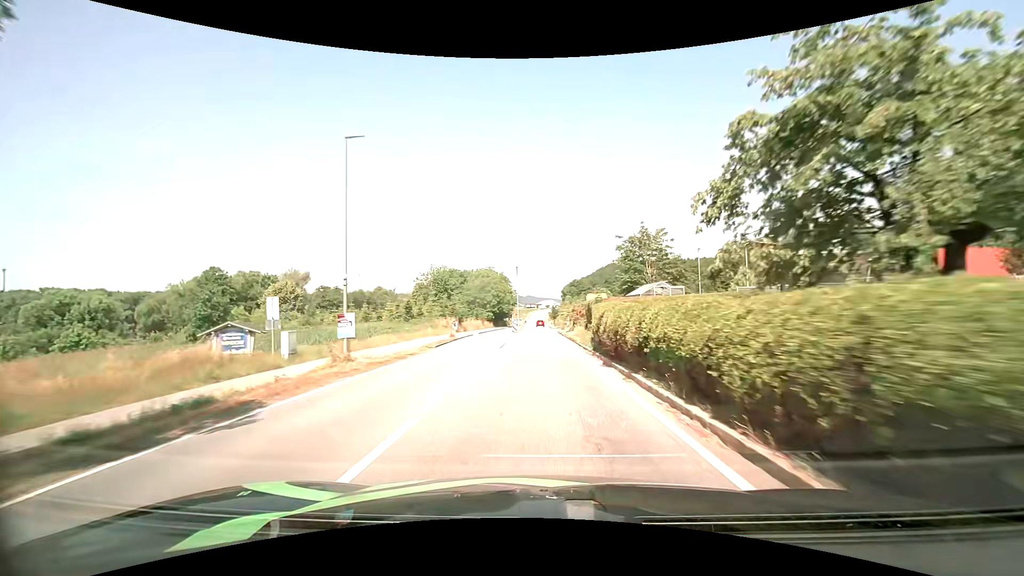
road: secondary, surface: asphalt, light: Day
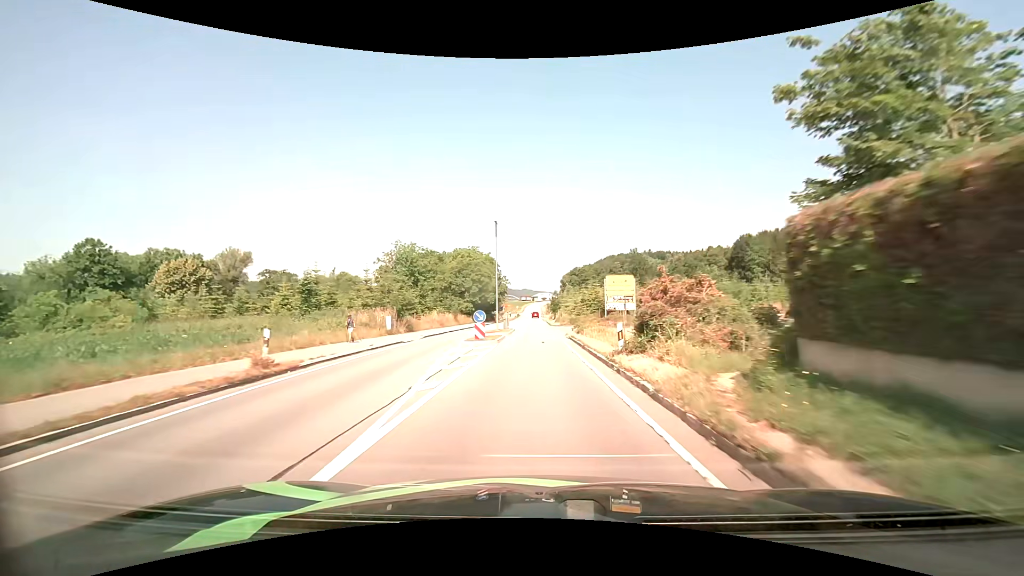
(-0.1, +27.6) m; 0°
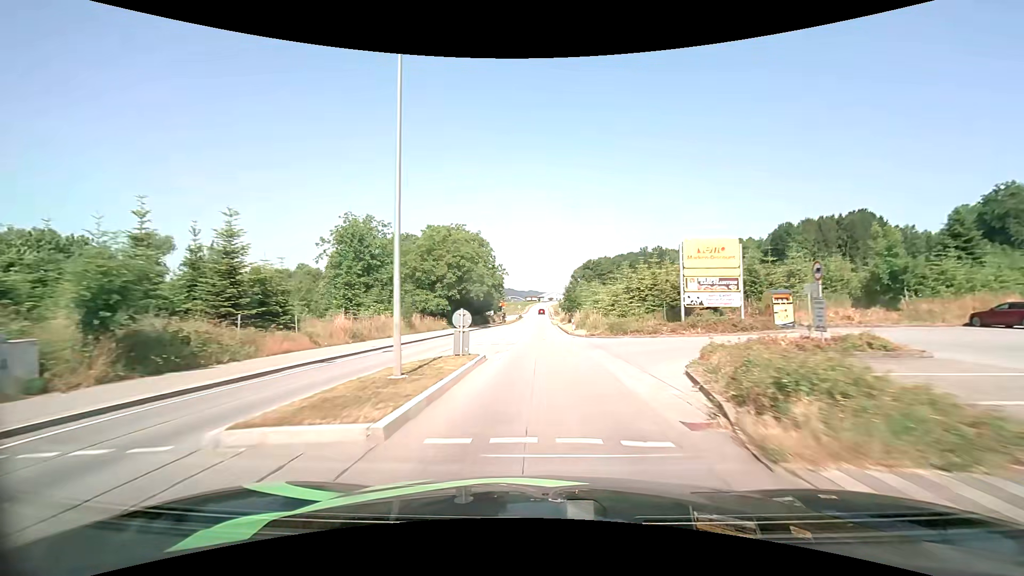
(-0.2, +28.2) m; 0°
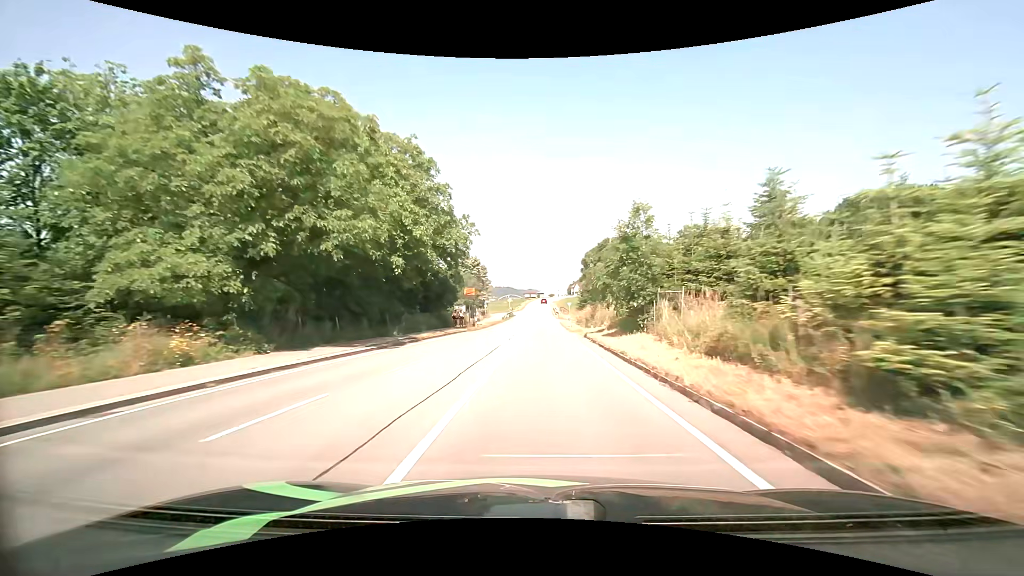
(-0.3, +39.9) m; 0°
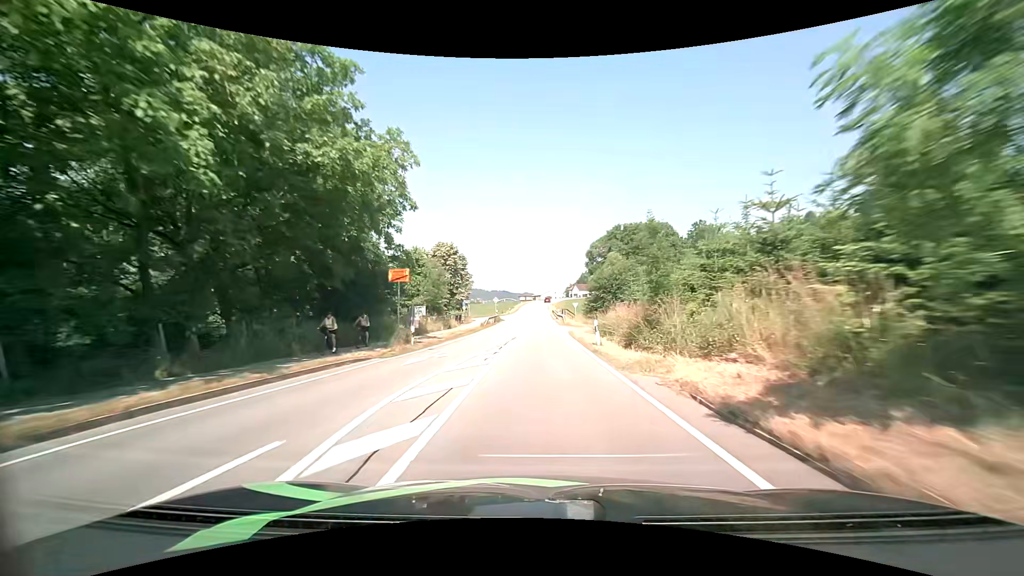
(+0.1, +21.2) m; 0°
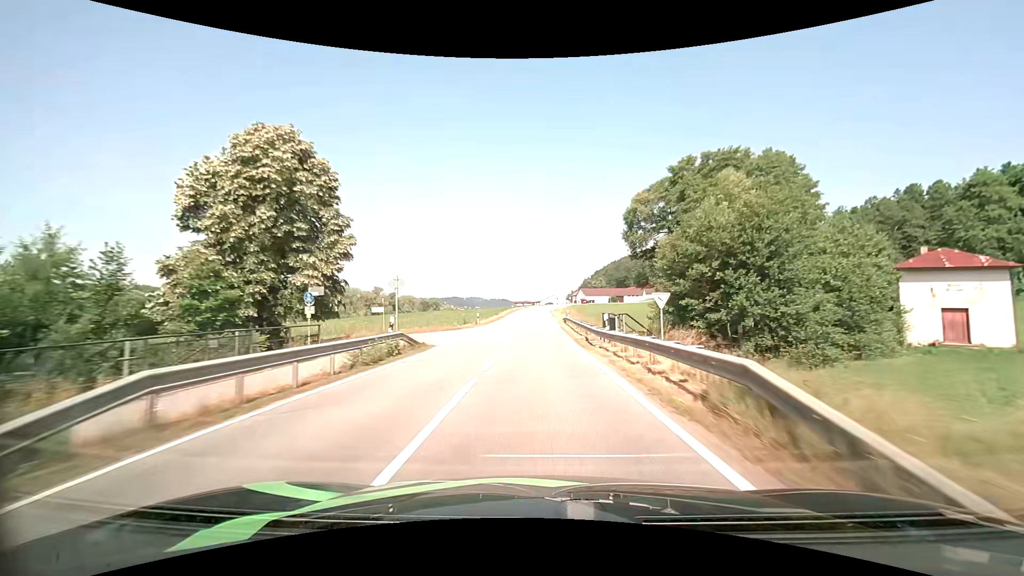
(+0.1, +44.5) m; 0°
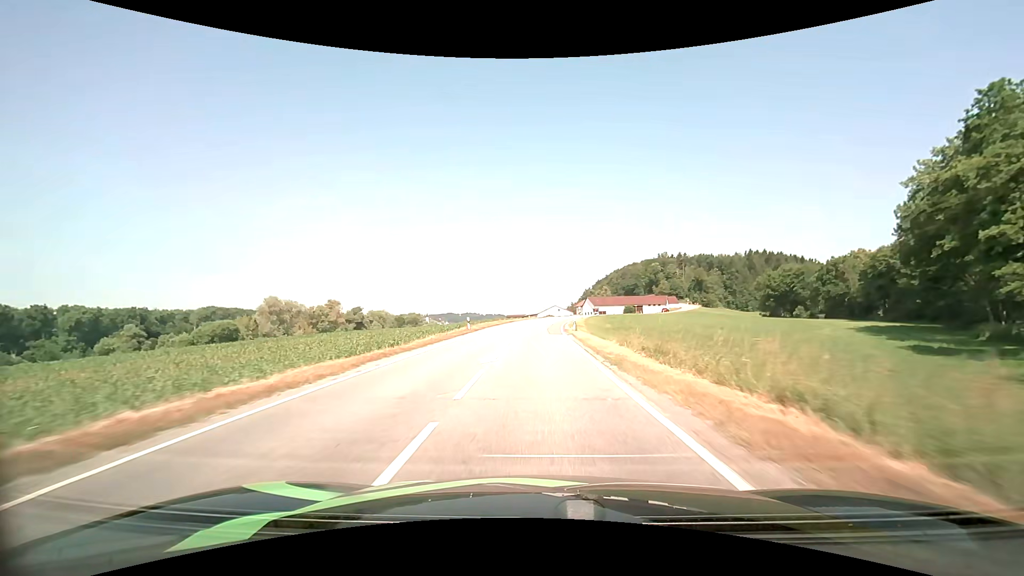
(+0.1, +57.1) m; +1°
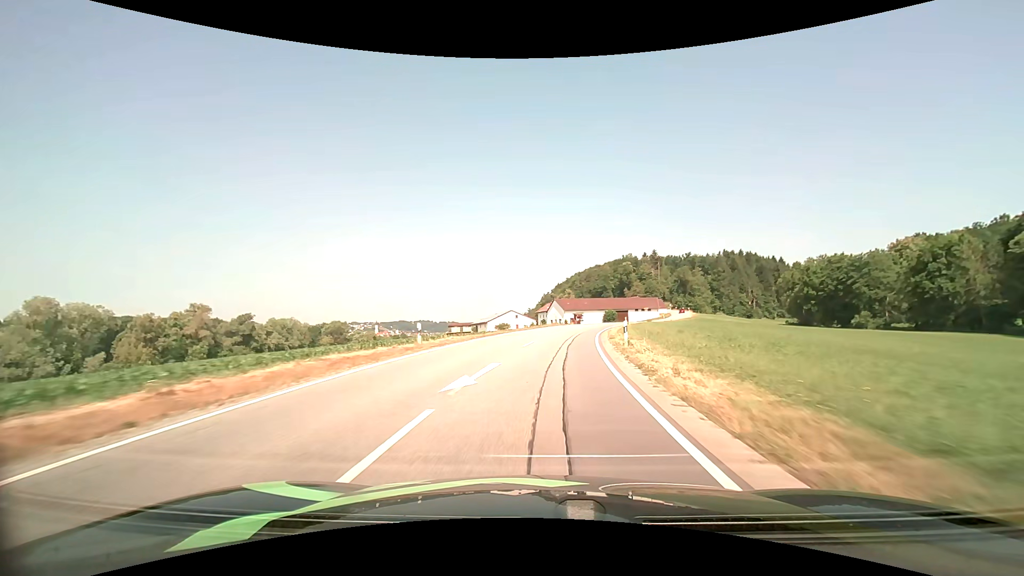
(+1.3, +58.3) m; +5°
(0, +10) (+1, +20) (+2, +30) (+3, +40) (+5, +50) (+7, +59) (+10, +69) (+13, +79) (+16, +88) (+20, +97) m
